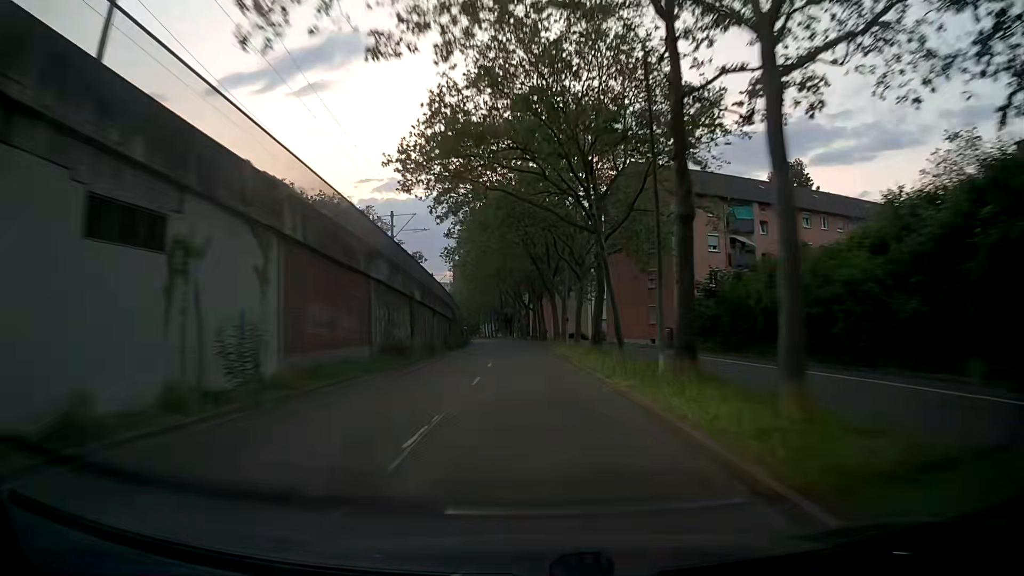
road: tertiary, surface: asphalt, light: Dusk
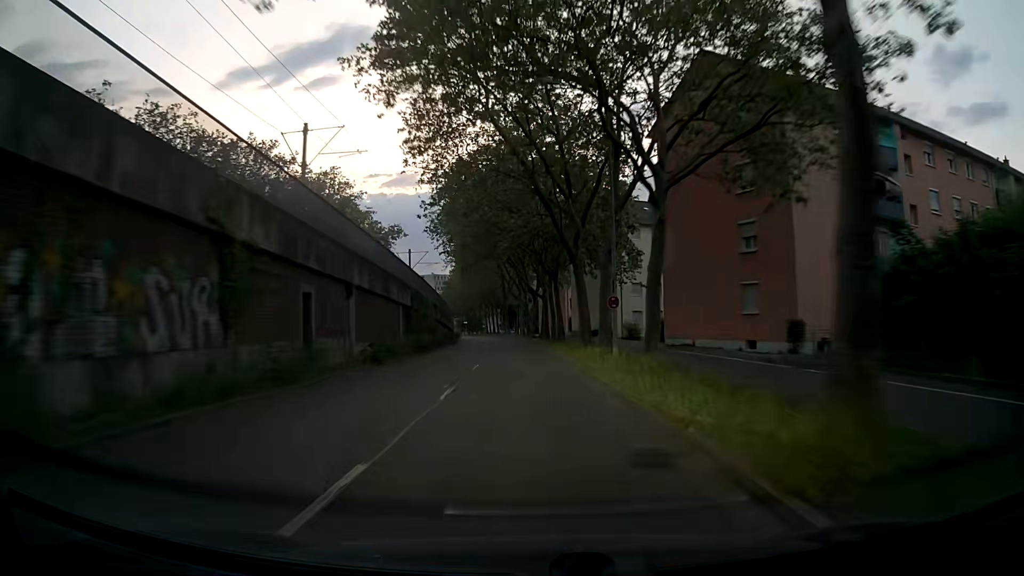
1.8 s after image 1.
(-0.2, +22.6) m; -1°
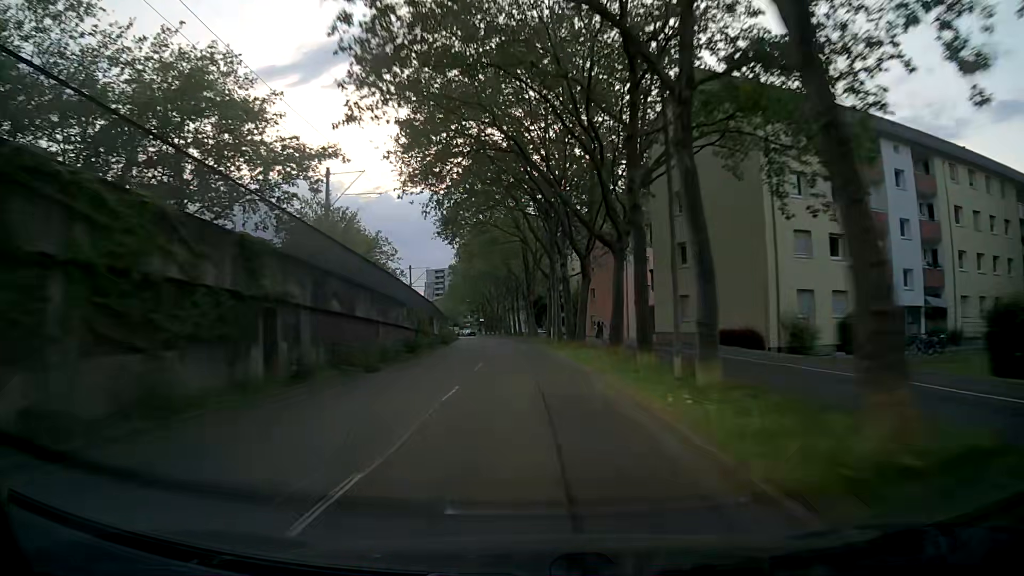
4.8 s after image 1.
(-0.9, +36.7) m; -3°
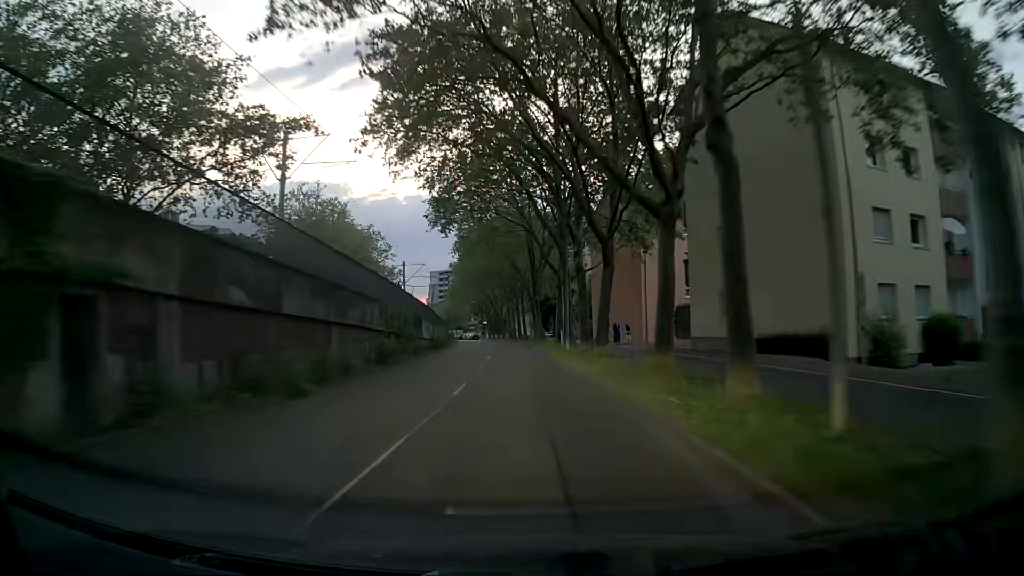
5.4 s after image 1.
(0.0, +7.3) m; -1°
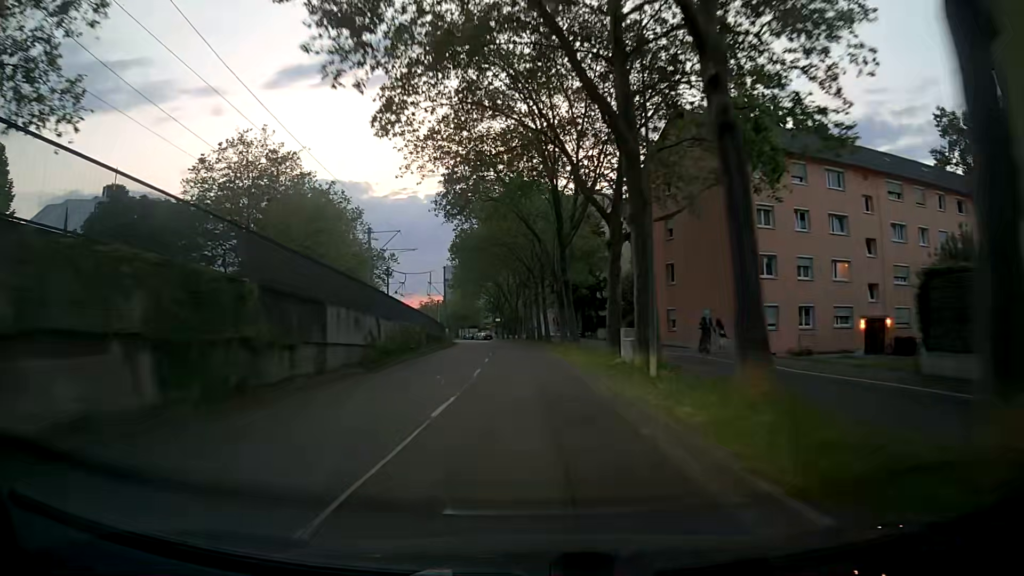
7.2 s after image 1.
(-0.3, +21.9) m; -2°
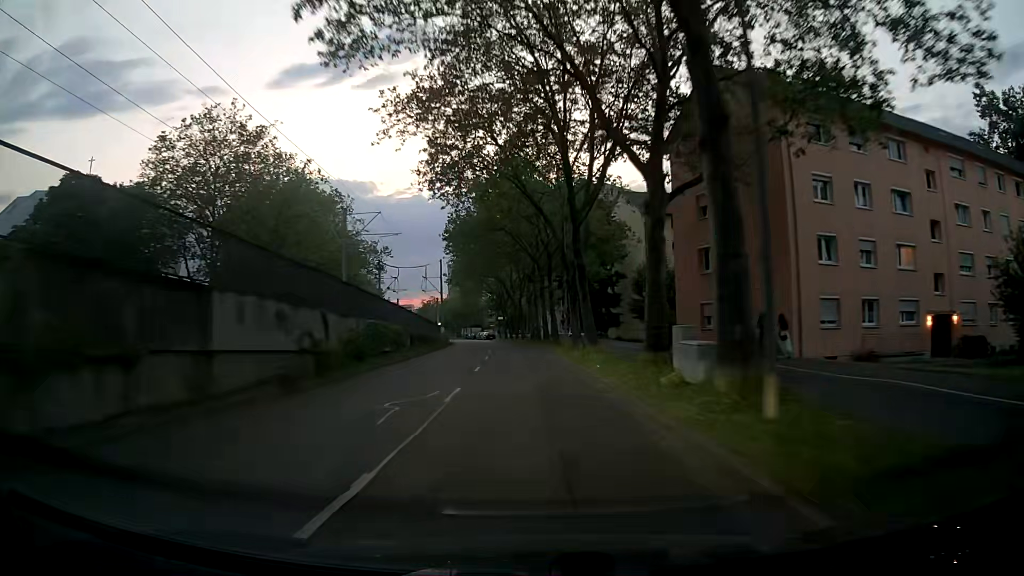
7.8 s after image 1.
(-0.1, +7.3) m; -1°
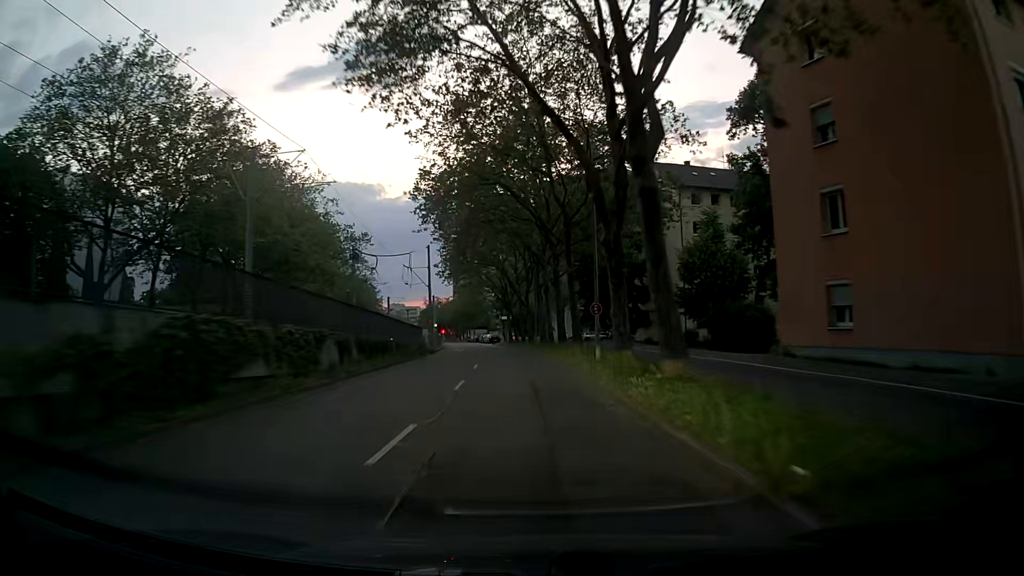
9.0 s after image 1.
(-0.1, +14.6) m; 0°
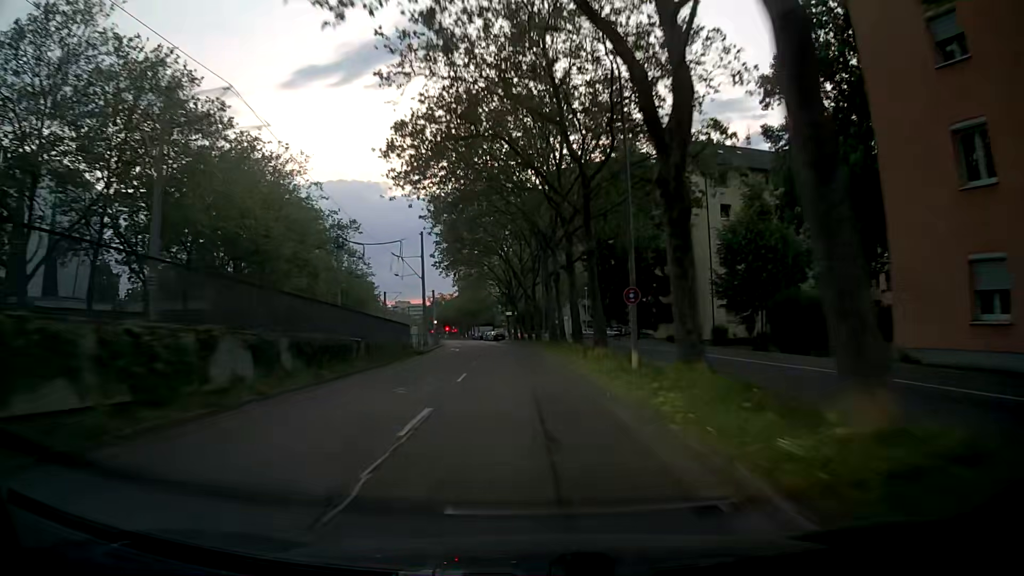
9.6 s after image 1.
(-0.1, +7.2) m; -2°
(0, +10) (0, +20) (0, +30) (-1, +40) (-2, +50) (-2, +60) (-3, +70) (-4, +80) (-6, +90) (-7, +100) m
